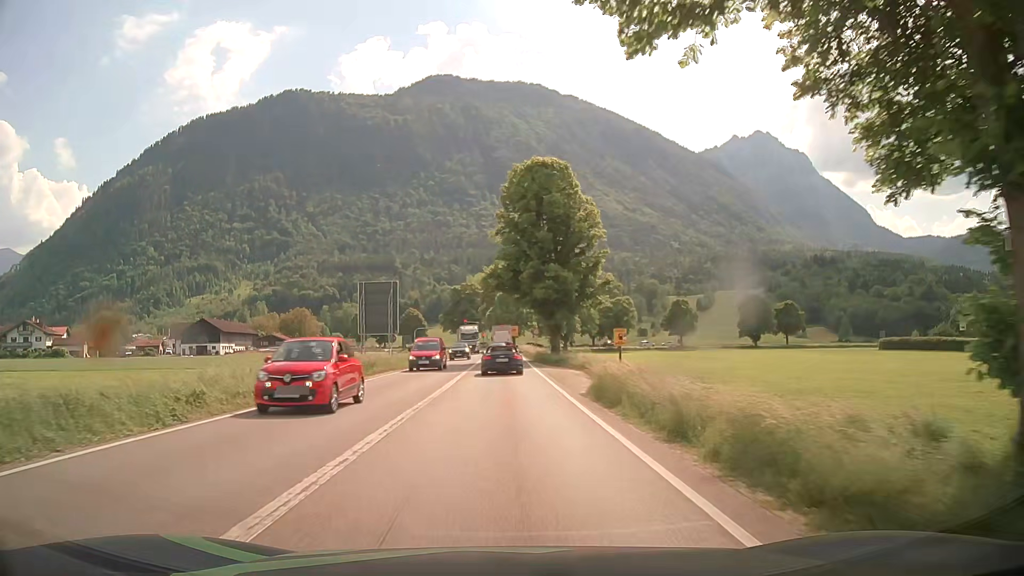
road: primary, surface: asphalt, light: Day
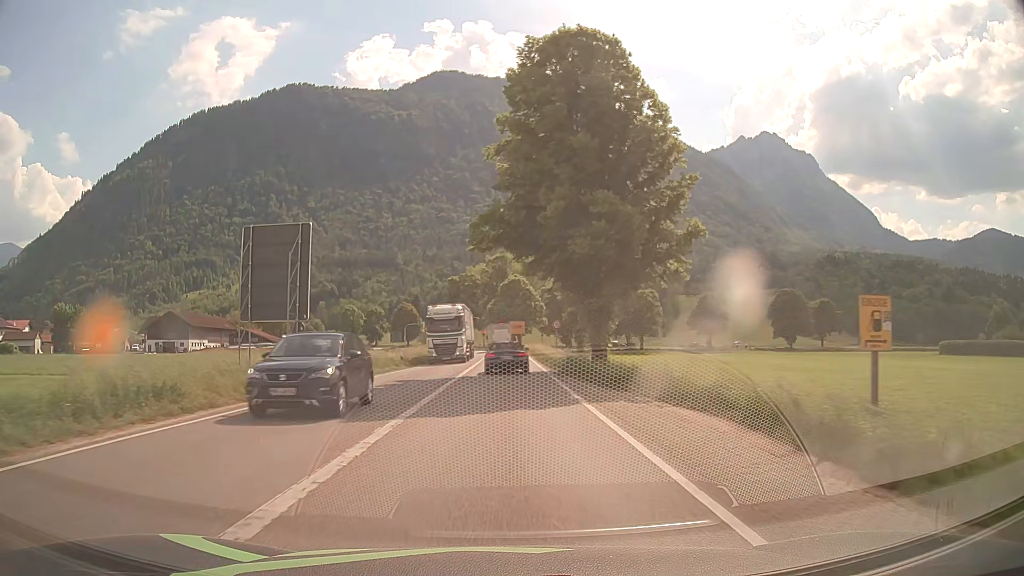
(-0.1, +22.4) m; 0°
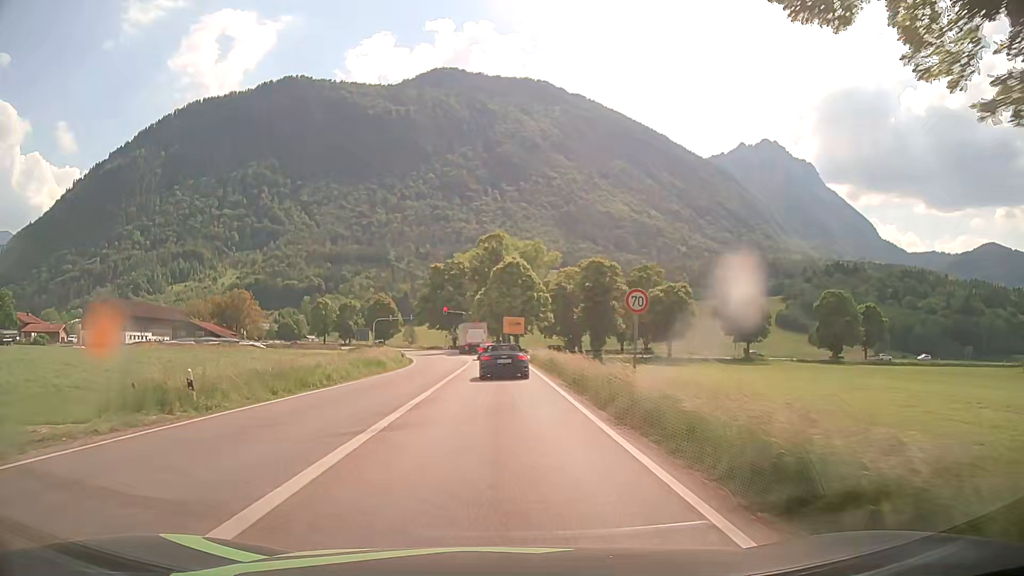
(0.0, +28.3) m; 0°
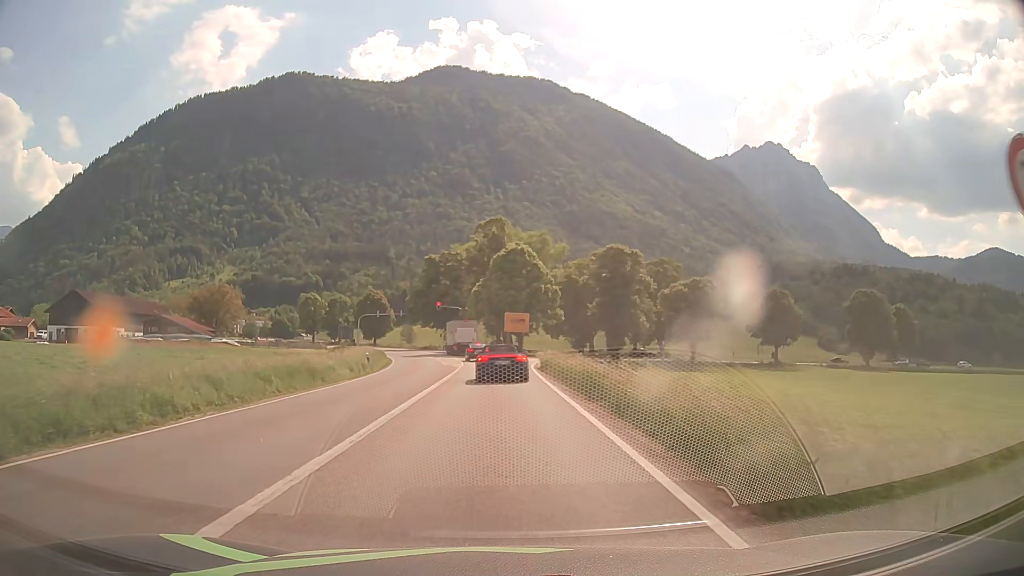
(+0.1, +13.2) m; 0°
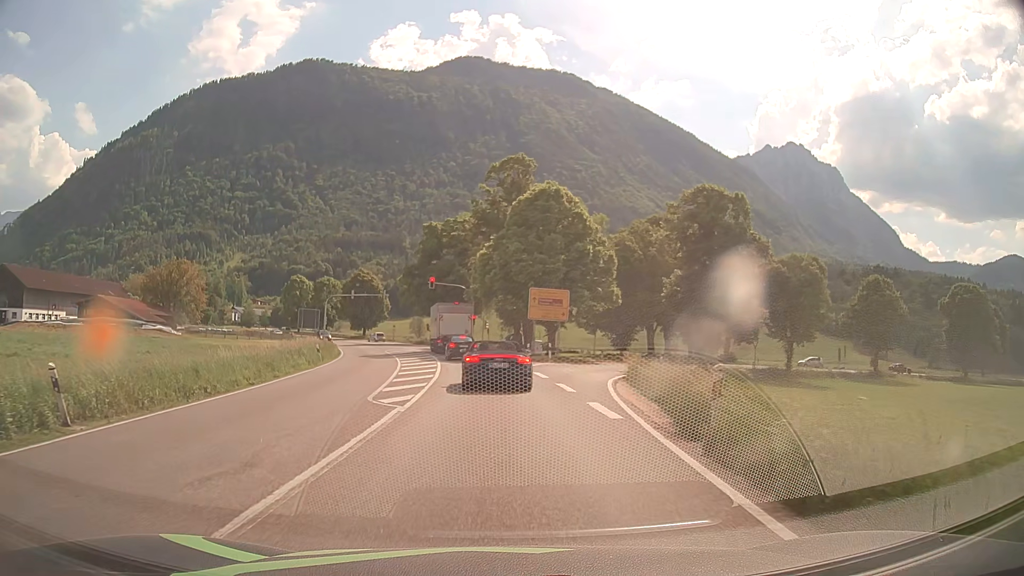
(-0.2, +28.1) m; -1°
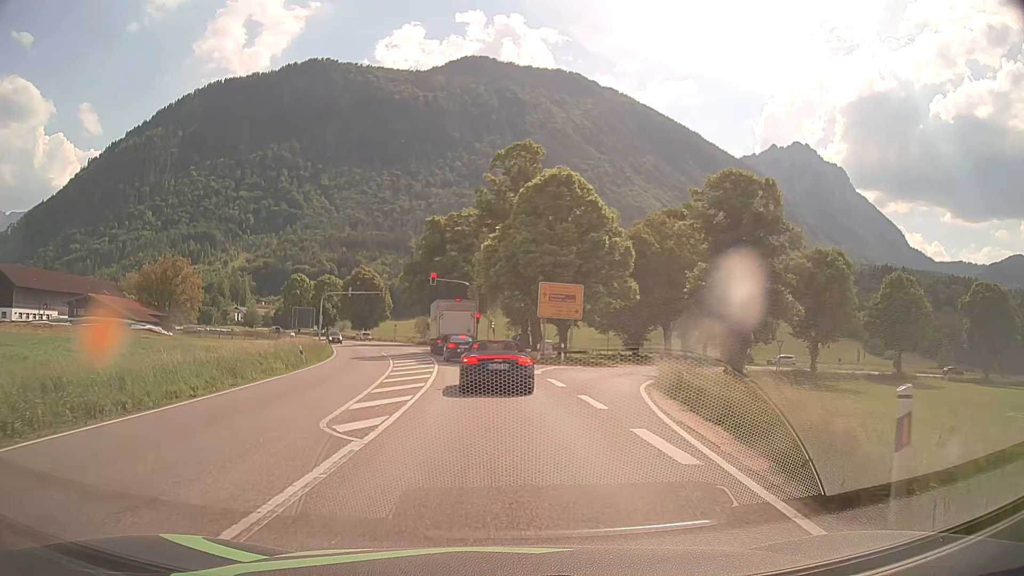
(0.0, +4.3) m; 0°
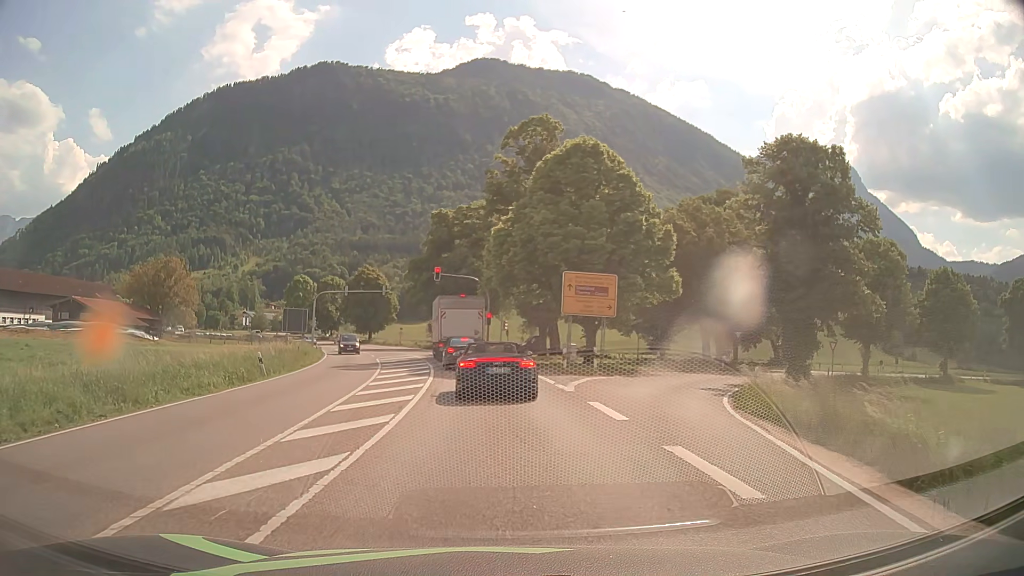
(-0.1, +7.5) m; -1°
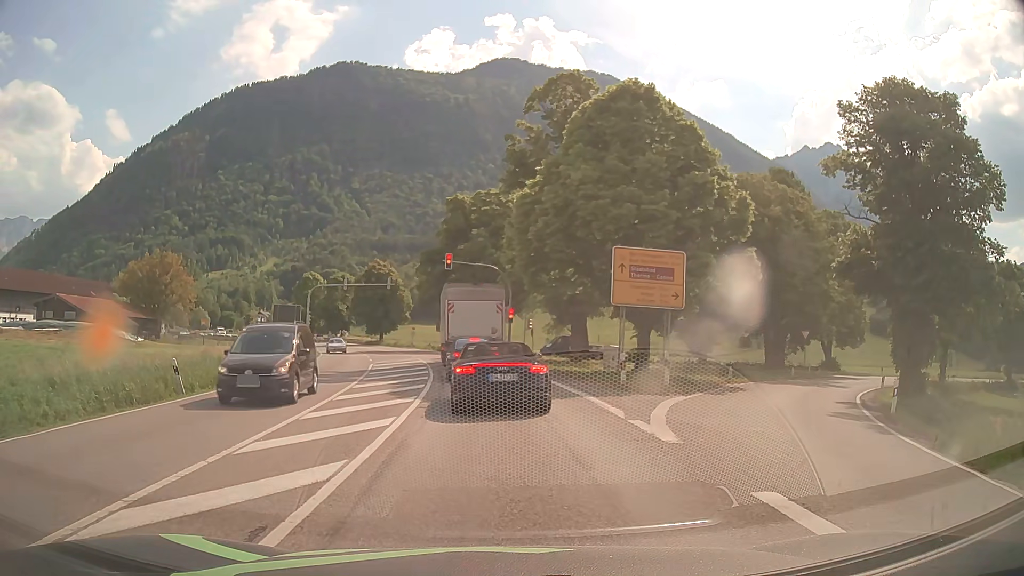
(-0.2, +8.6) m; -2°
(0, +10) (-1, +20) (-2, +30) (-3, +40) (-5, +50) (-7, +59) (-10, +69) (-13, +79) (-17, +88) (-21, +97) m
